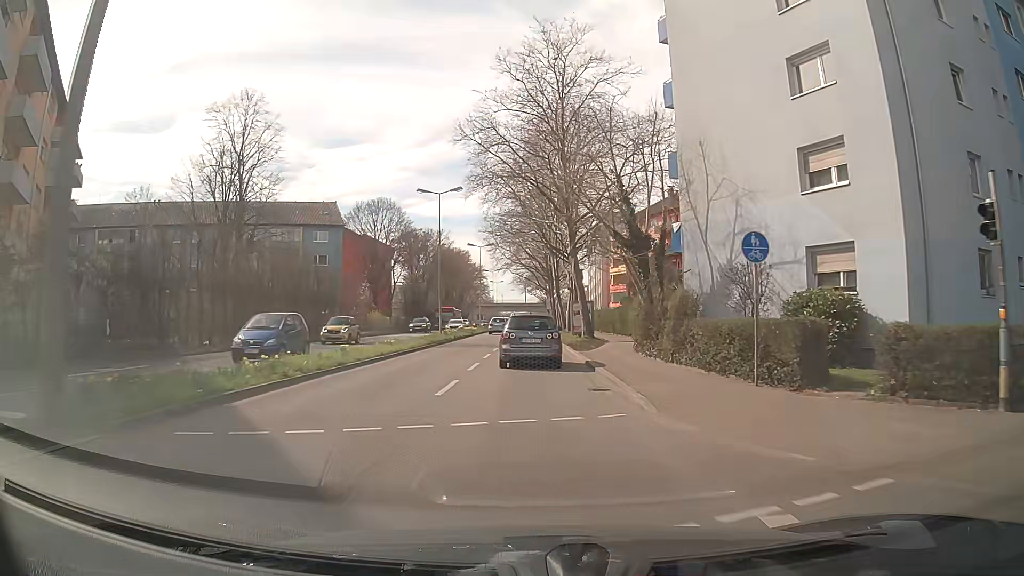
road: secondary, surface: asphalt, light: Day
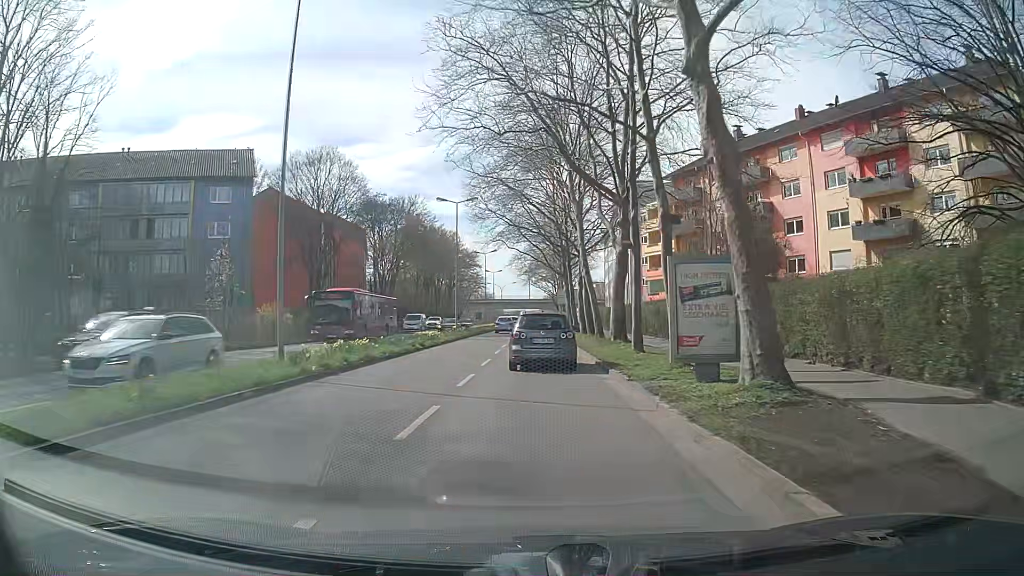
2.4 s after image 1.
(-0.1, +28.6) m; 0°
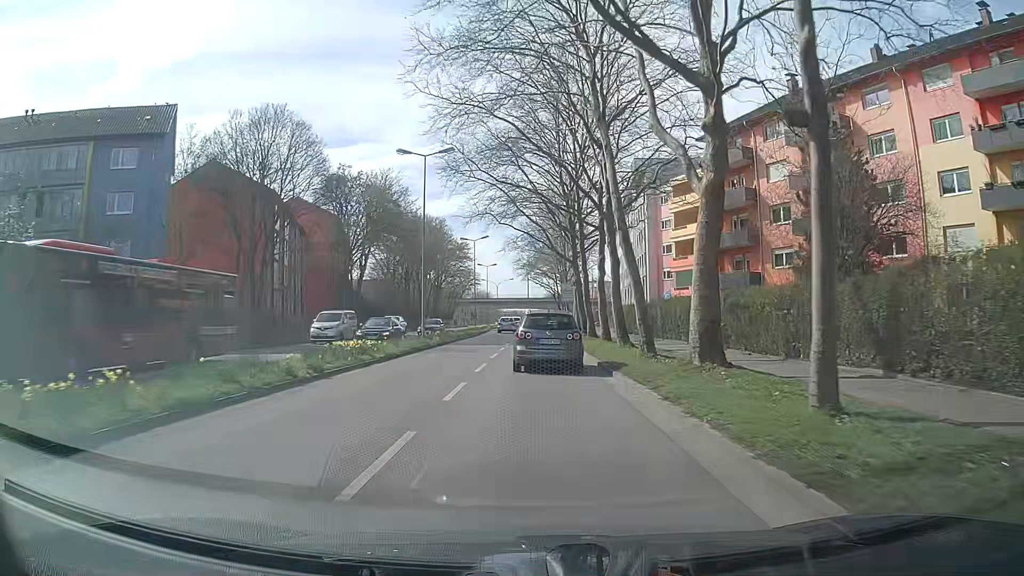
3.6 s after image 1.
(0.0, +14.4) m; +1°
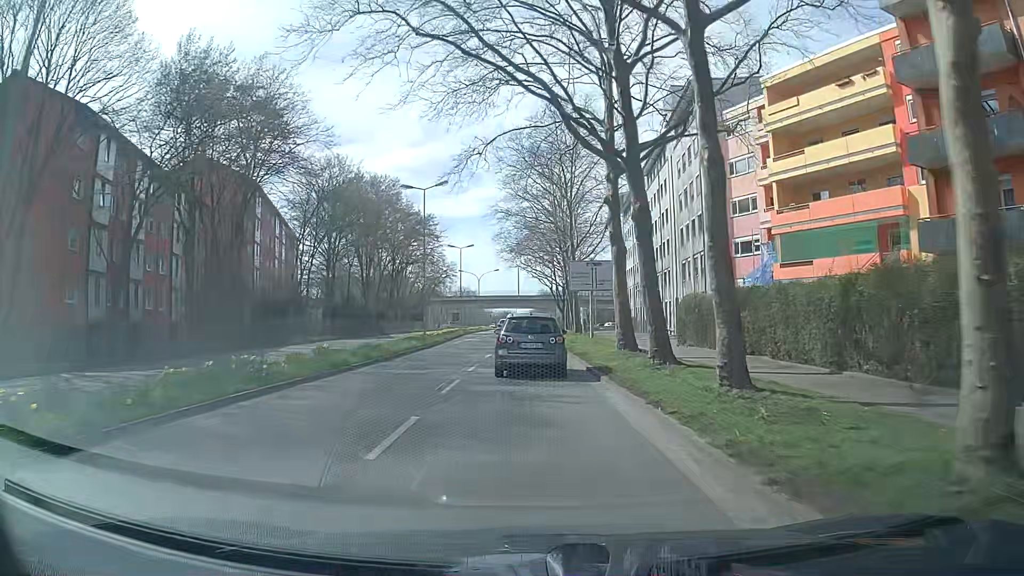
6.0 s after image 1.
(-0.2, +28.4) m; -1°
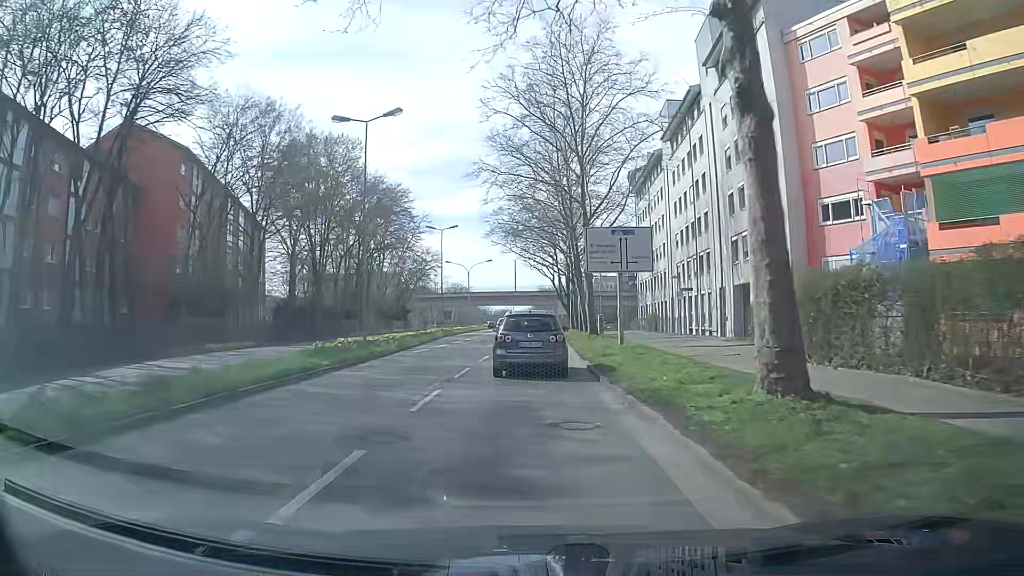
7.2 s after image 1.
(+0.2, +14.6) m; +1°
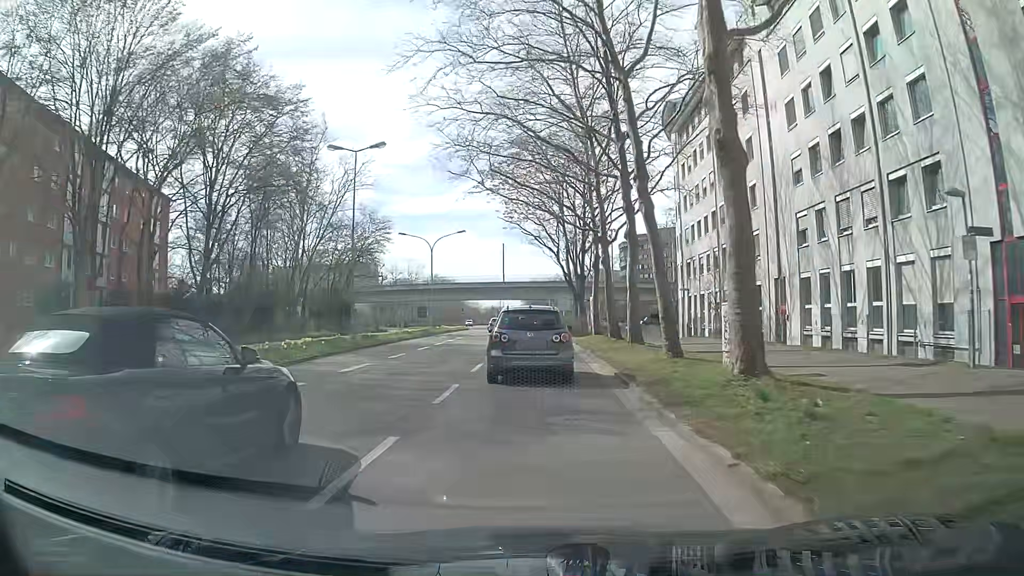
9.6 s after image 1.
(-0.2, +29.1) m; 0°
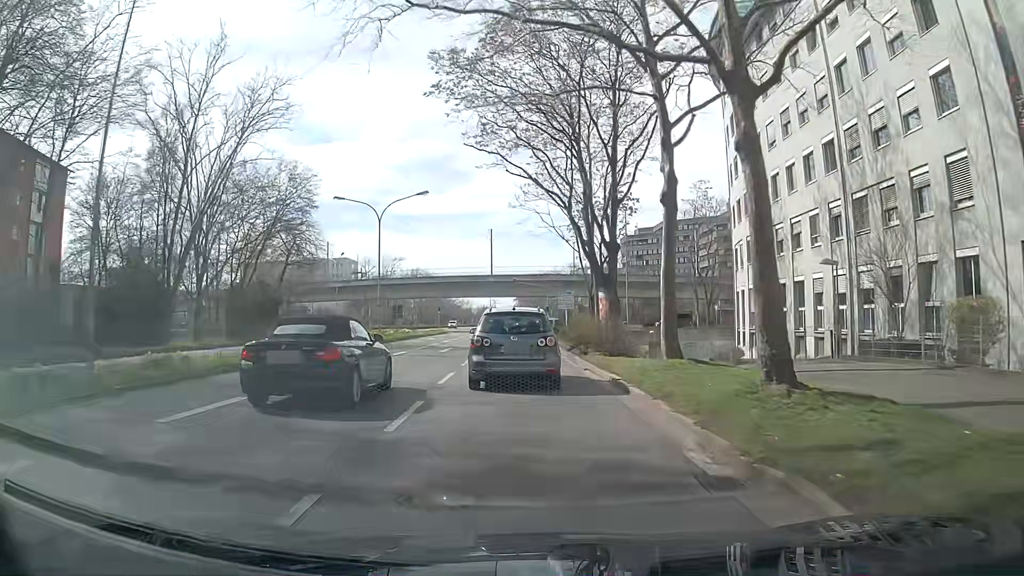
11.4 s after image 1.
(+0.1, +20.2) m; 0°
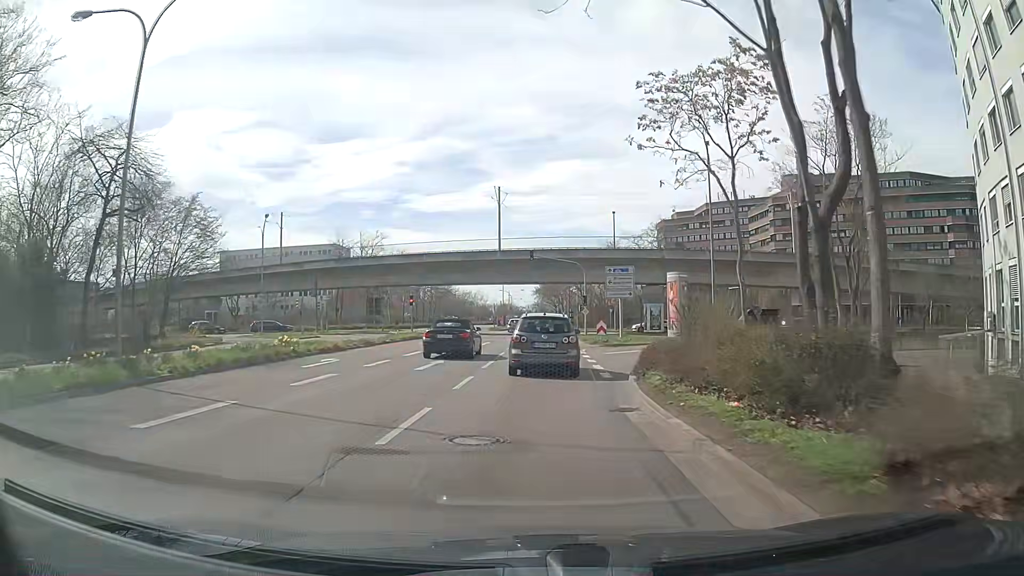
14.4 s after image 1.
(-0.1, +30.8) m; 0°
(0, +10) (+1, +20) (+3, +30) (+8, +38) (+15, +45) (+24, +51) (+33, +54) (+43, +54) (+53, +53) (+63, +52) m
